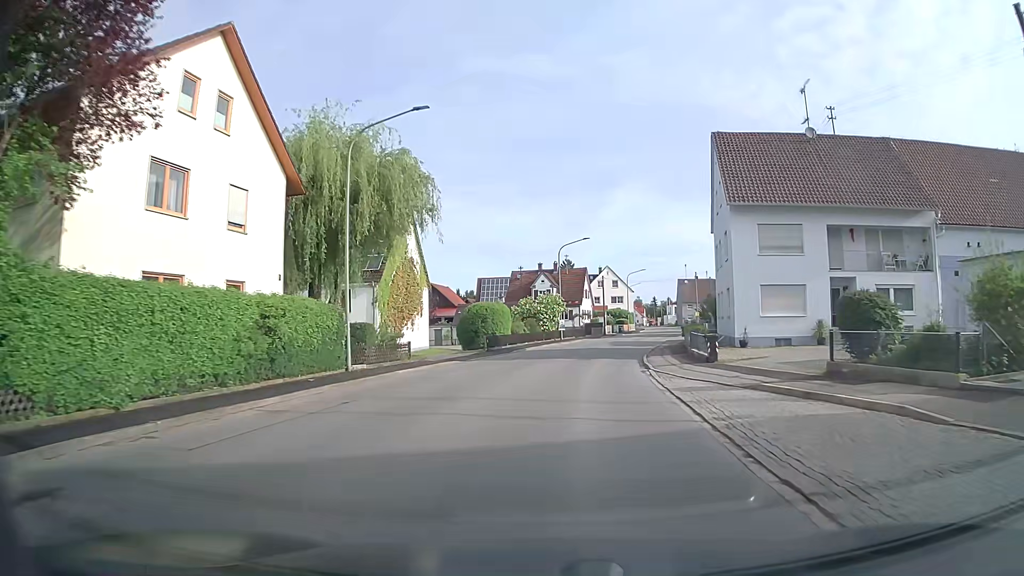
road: tertiary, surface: asphalt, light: Day
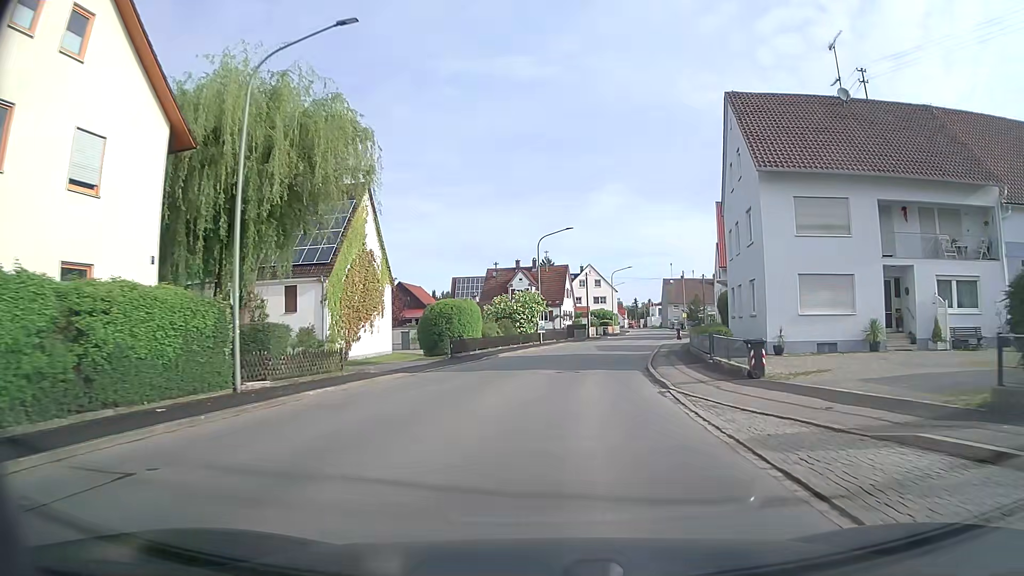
(+0.1, +7.0) m; +1°
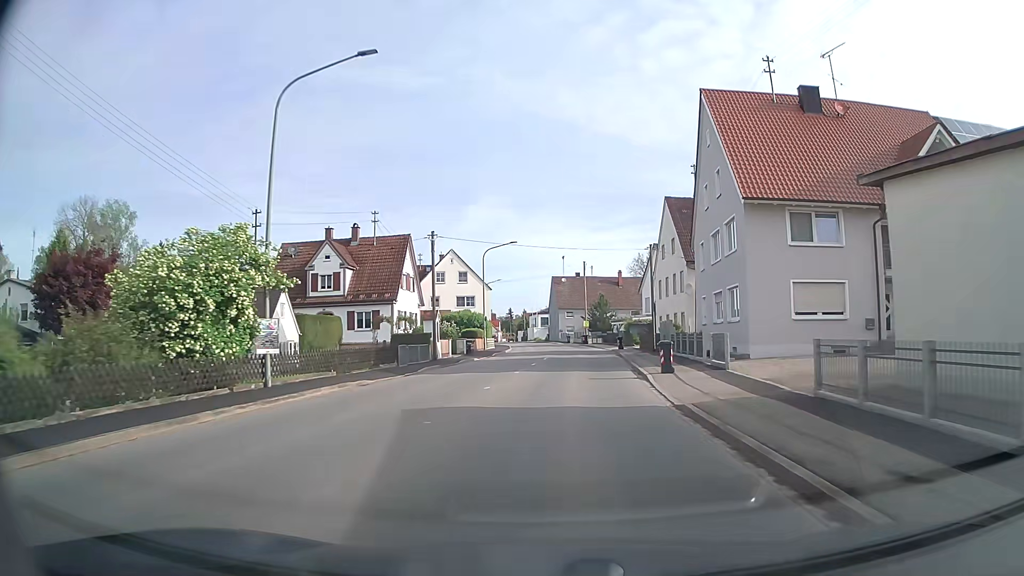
(+3.5, +34.7) m; +11°
(0, +10) (+1, +20) (+1, +30) (+2, +40) (+2, +50) (+3, +60) (+2, +70) (+1, +80) (0, +90) (-1, +100) m
